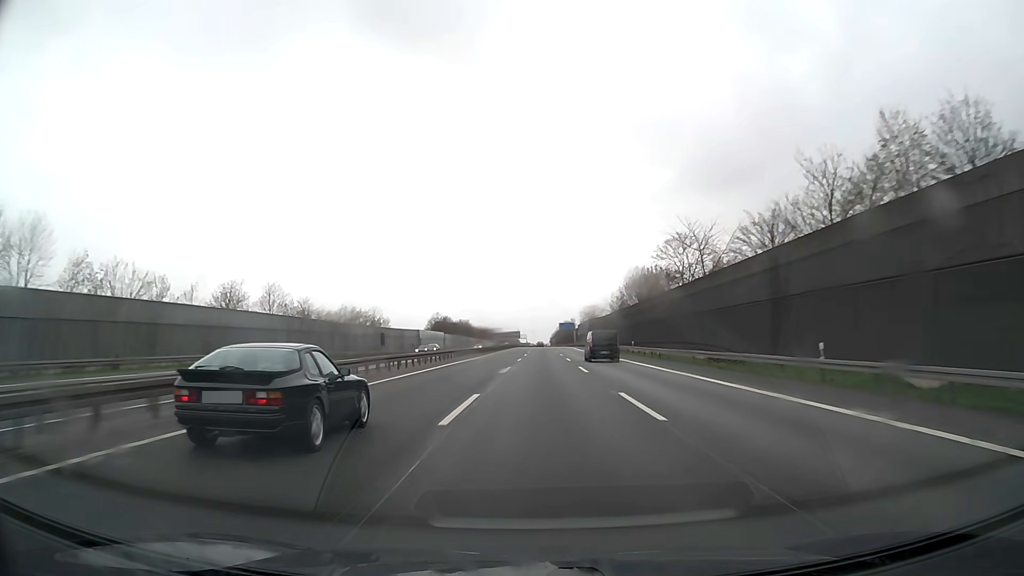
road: motorway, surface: asphalt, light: Day
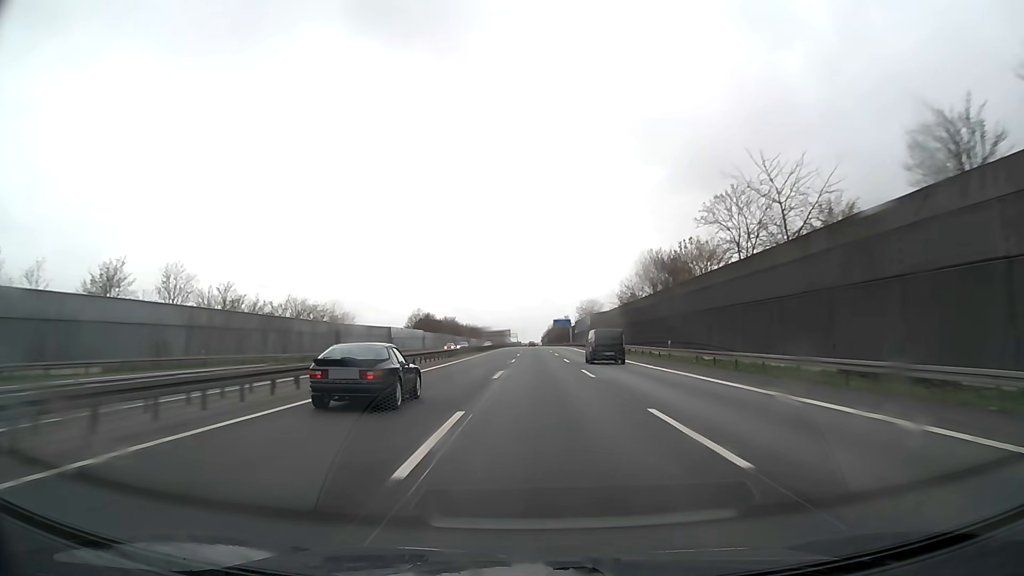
(+0.1, +22.2) m; +1°
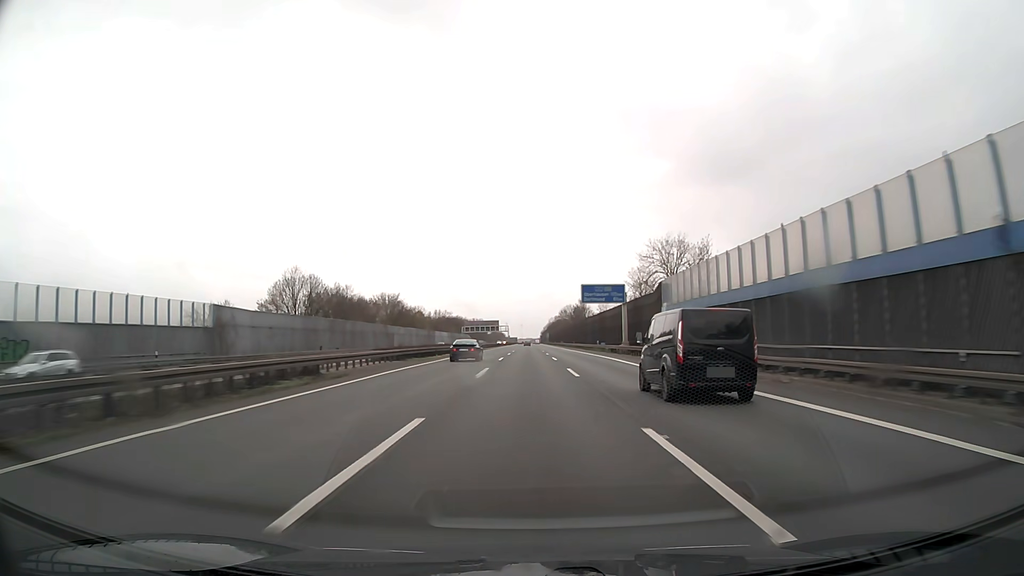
(+1.2, +111.0) m; 0°
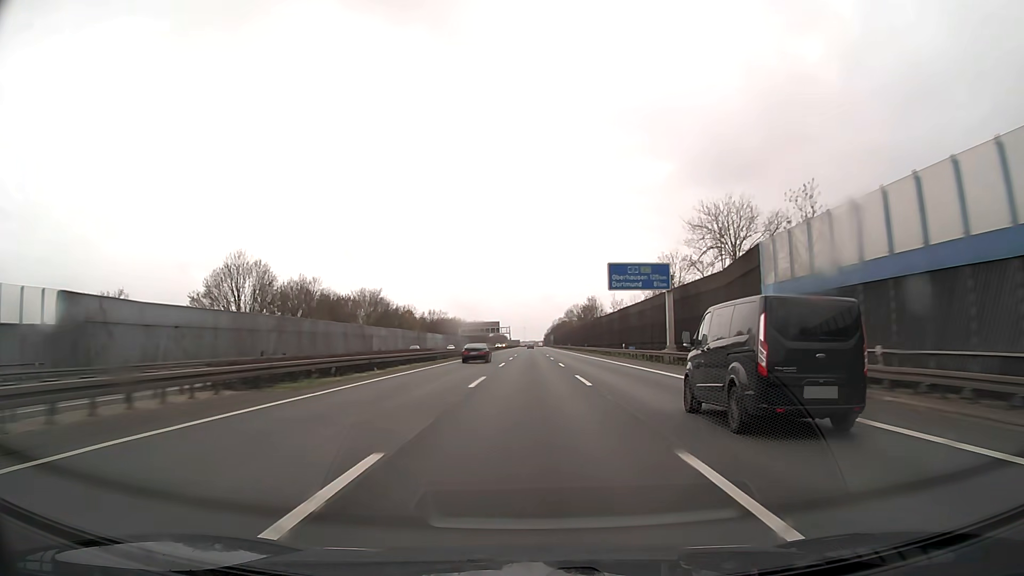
(-0.1, +22.2) m; 0°
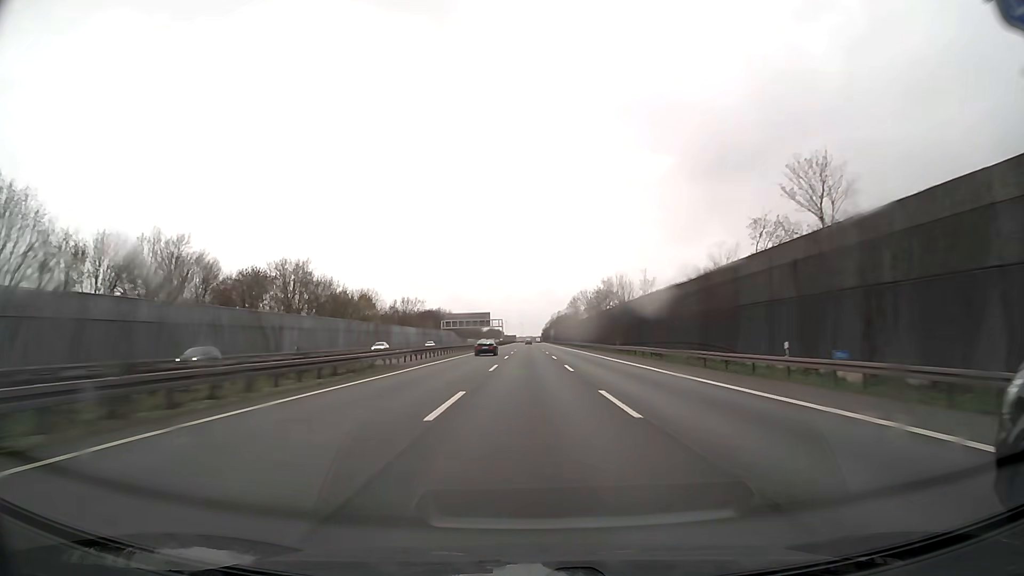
(+0.1, +44.4) m; 0°
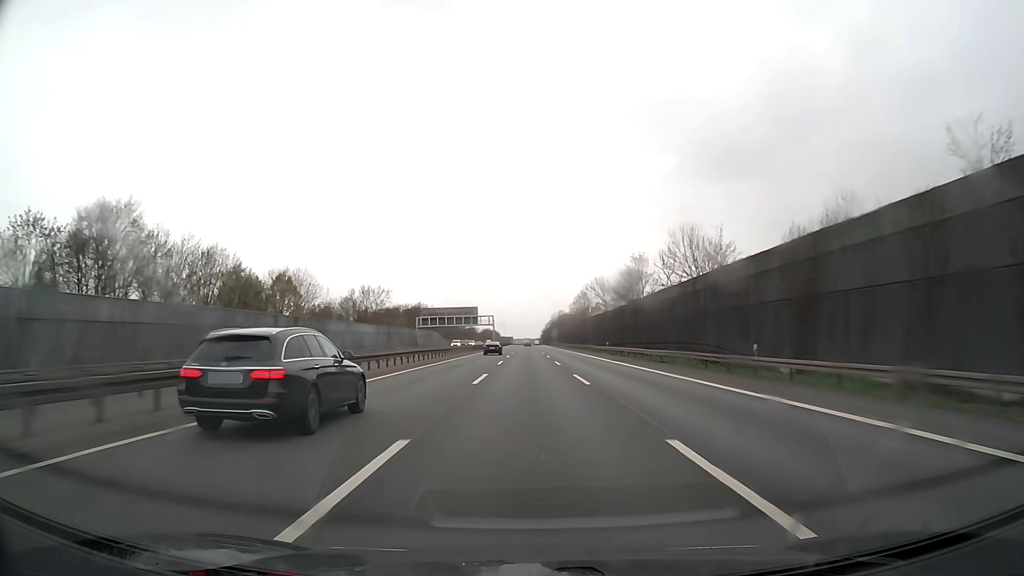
(0.0, +44.5) m; 0°
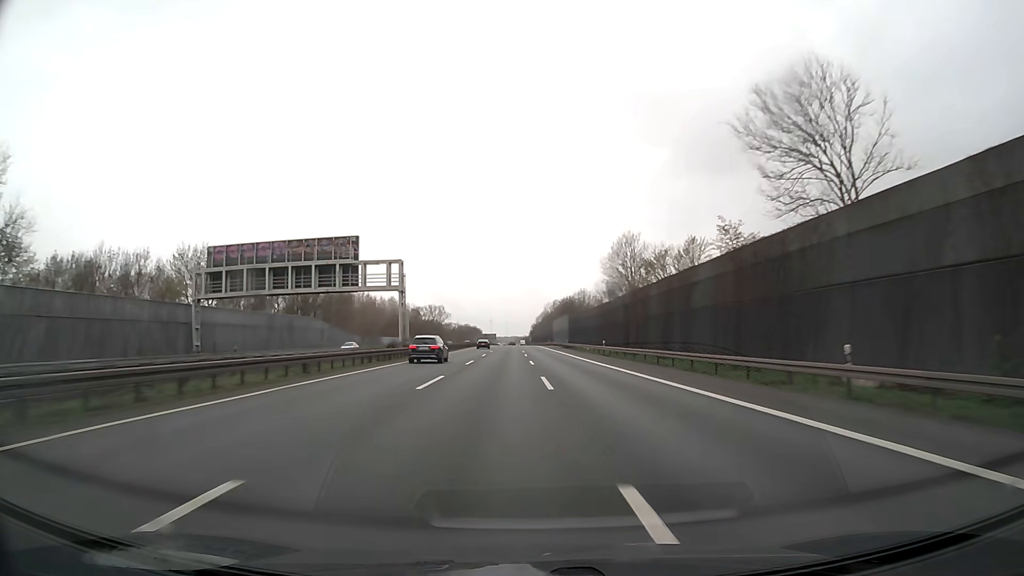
(+0.6, +111.3) m; +1°
(0, +10) (0, +20) (0, +30) (0, +40) (0, +50) (0, +60) (0, +70) (0, +80) (0, +90) (0, +100) m
